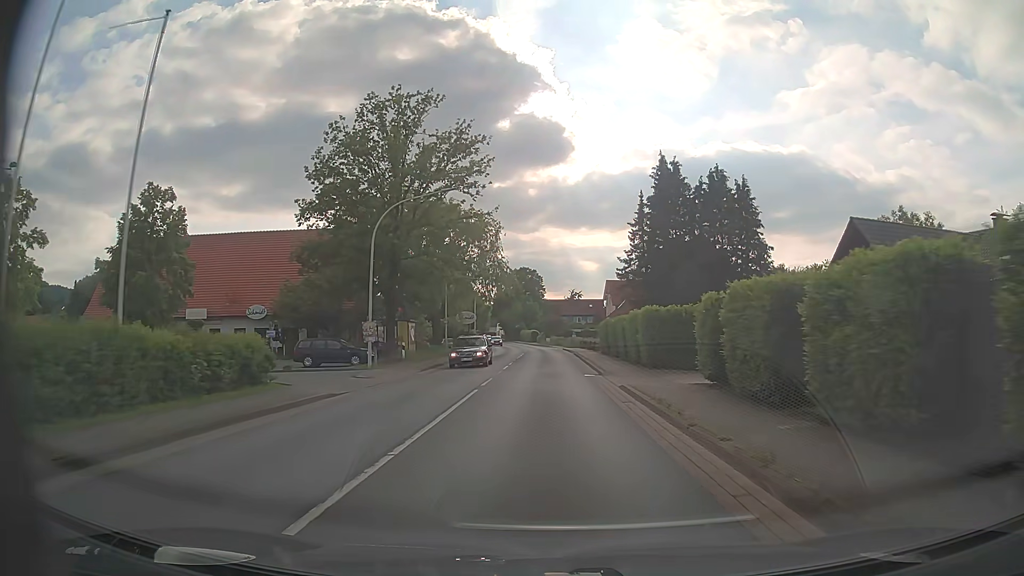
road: primary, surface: asphalt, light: Day
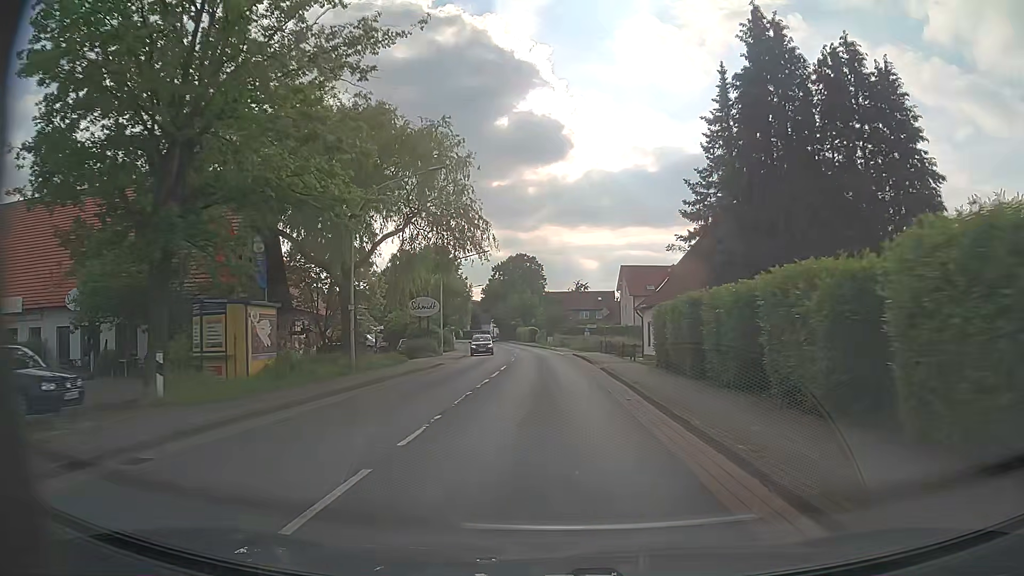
(+0.1, +24.0) m; 0°
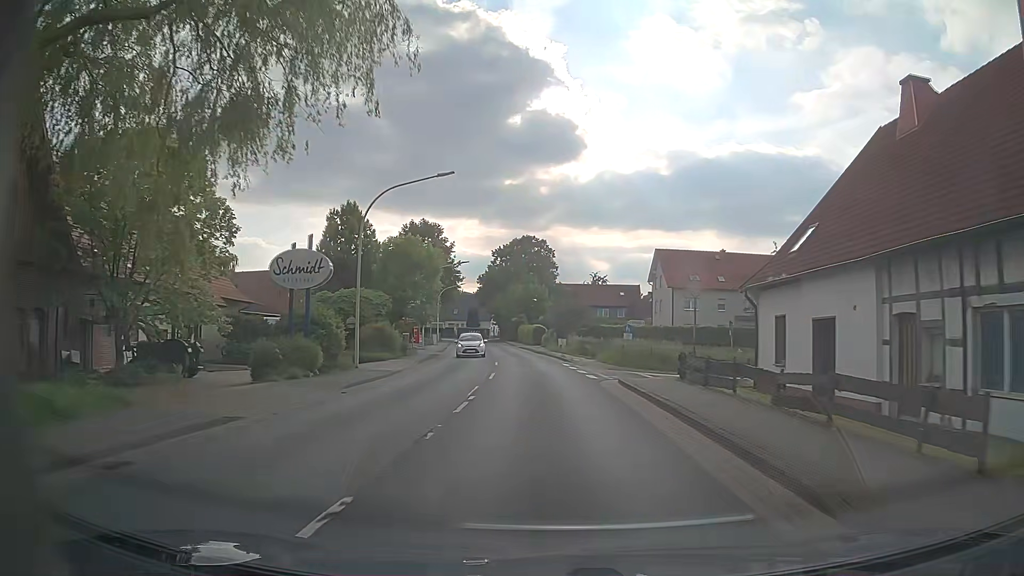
(-0.2, +24.1) m; -1°
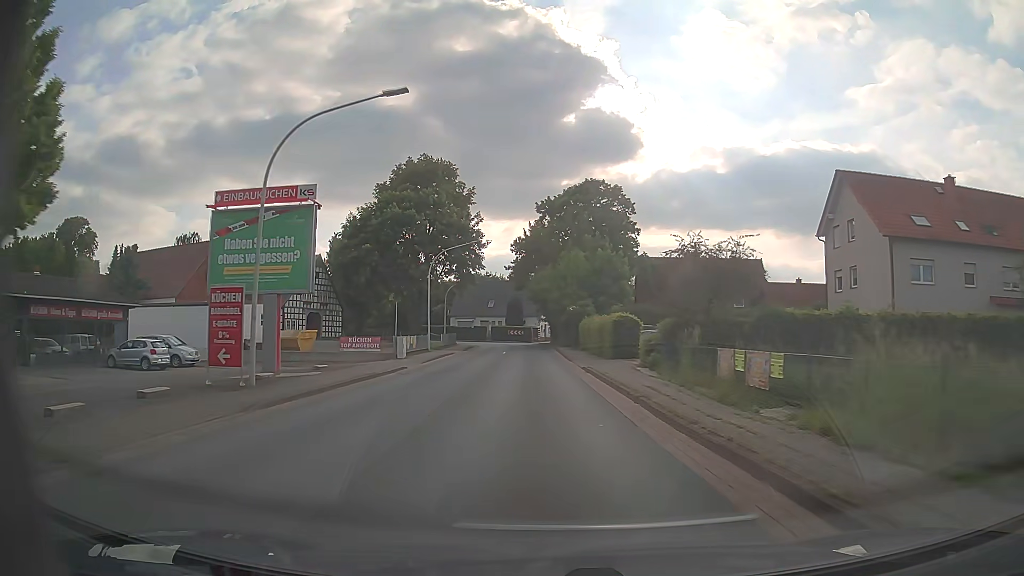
(-1.6, +40.3) m; -5°
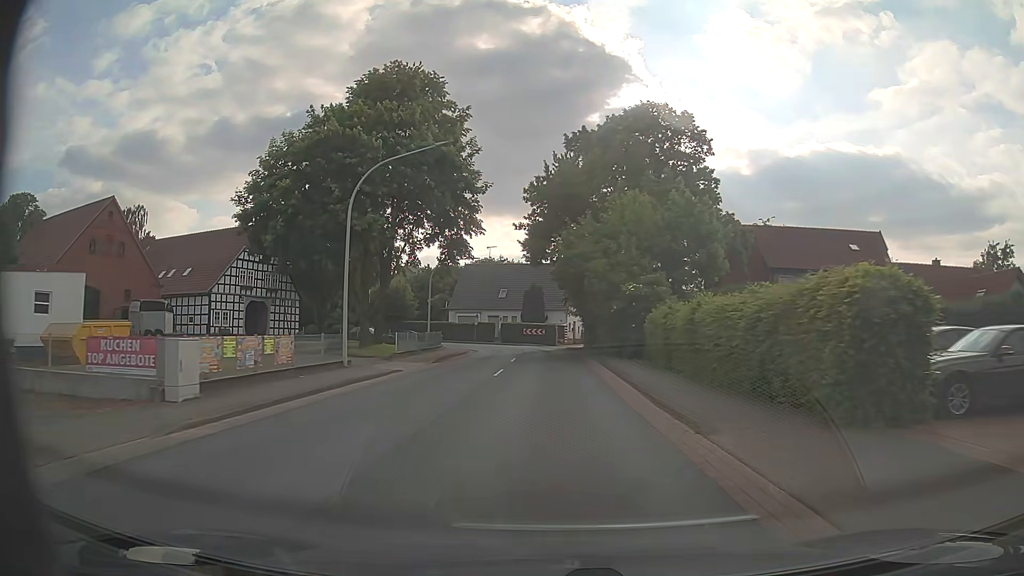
(-0.6, +24.0) m; -2°
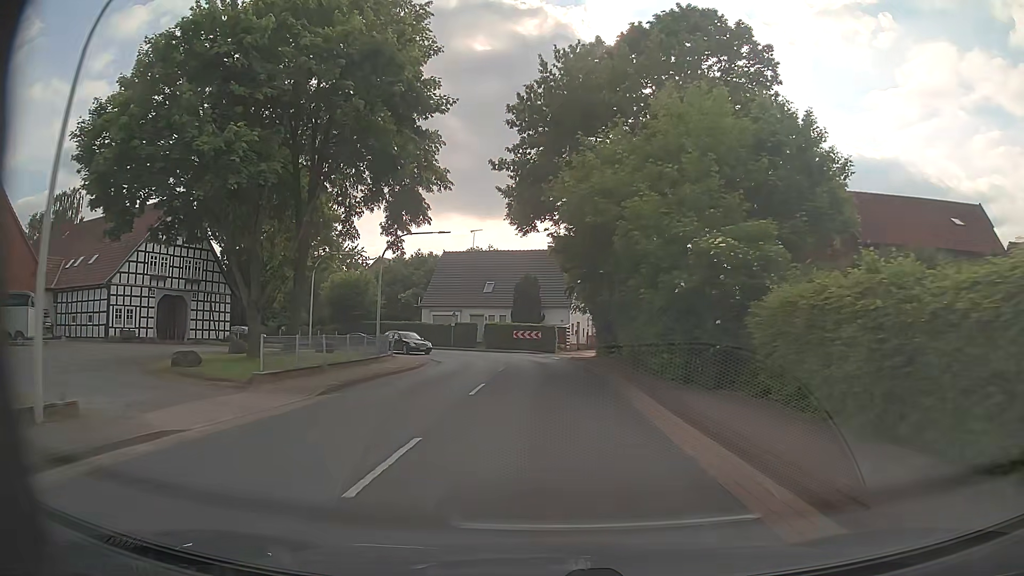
(0.0, +14.7) m; 0°
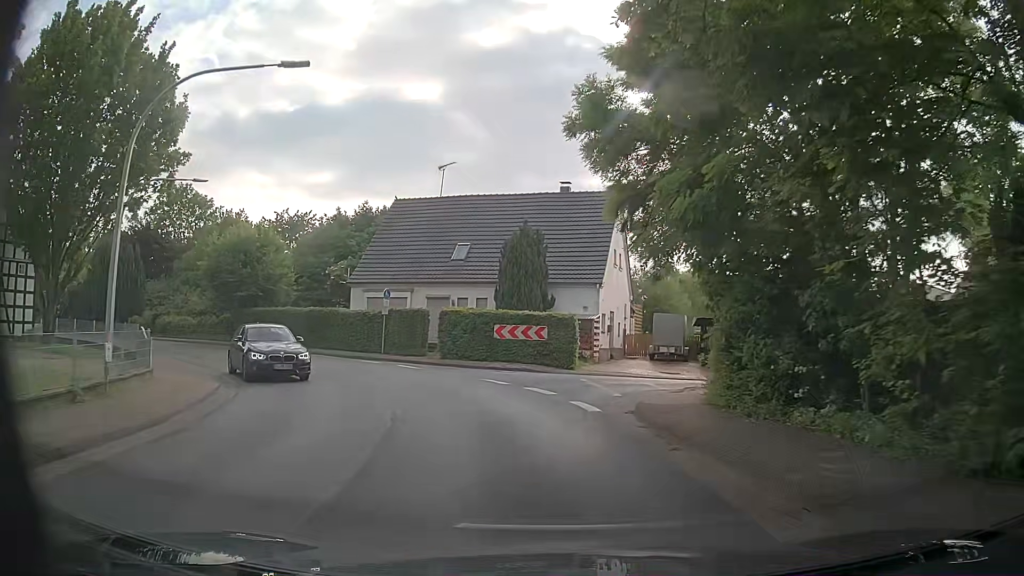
(-0.1, +24.0) m; -1°
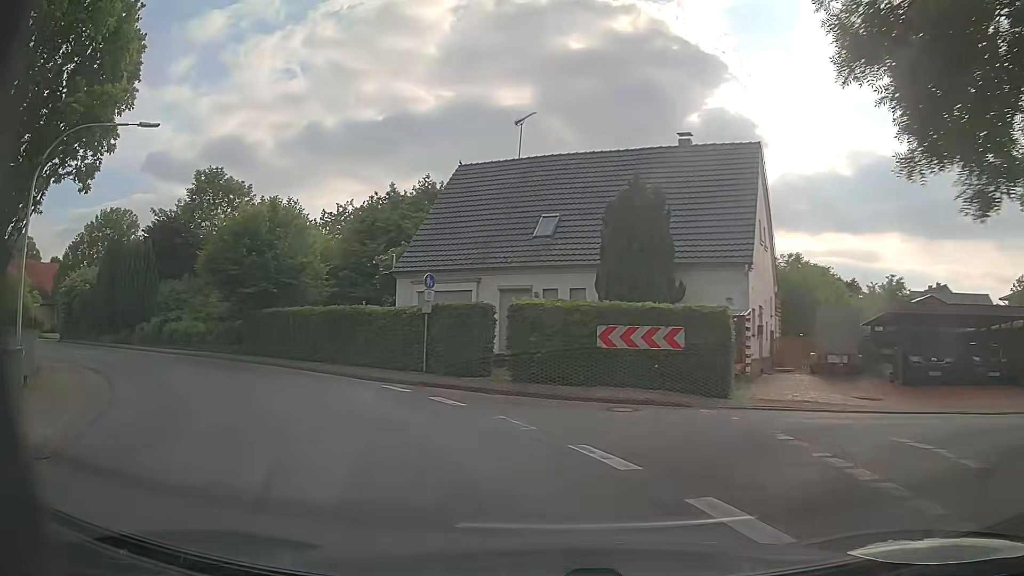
(-0.4, +10.1) m; -7°
(-2, +10) (-7, +18) (-15, +24) (-24, +29) (-33, +34) (-42, +38) (-51, +42) (-60, +45) (-70, +48) (-80, +51) m
